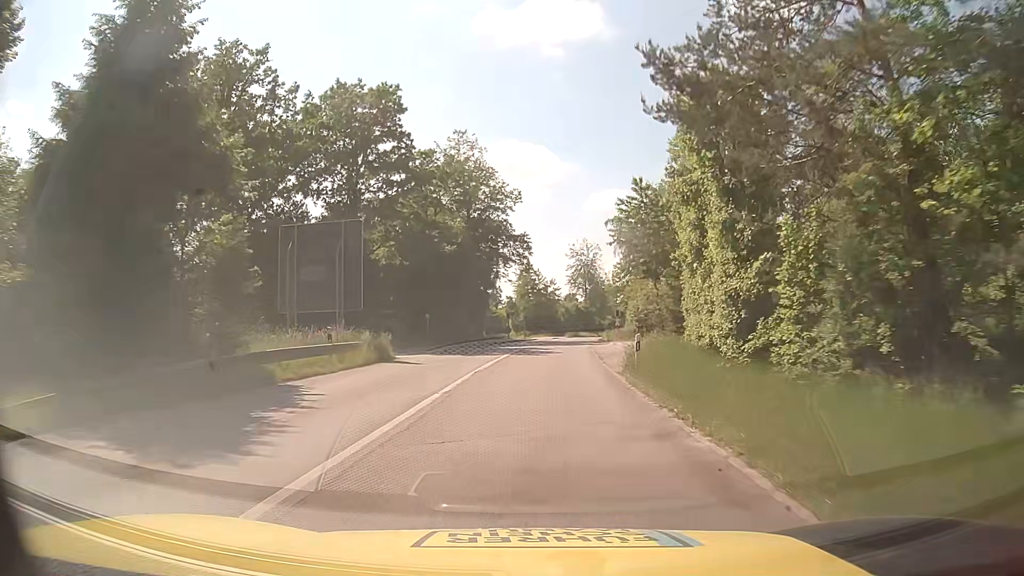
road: tertiary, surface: asphalt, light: Day
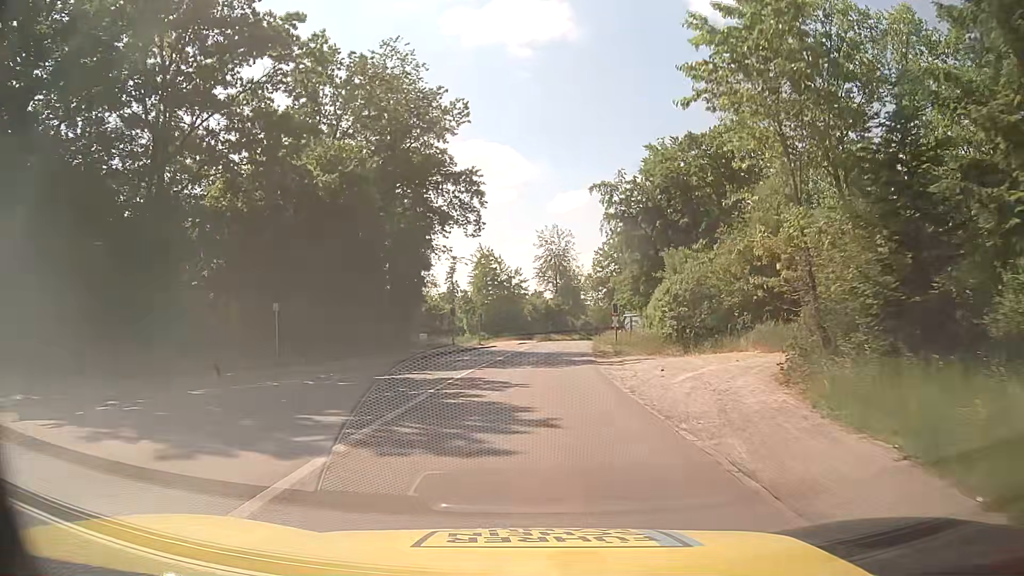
(+0.9, +22.7) m; +4°
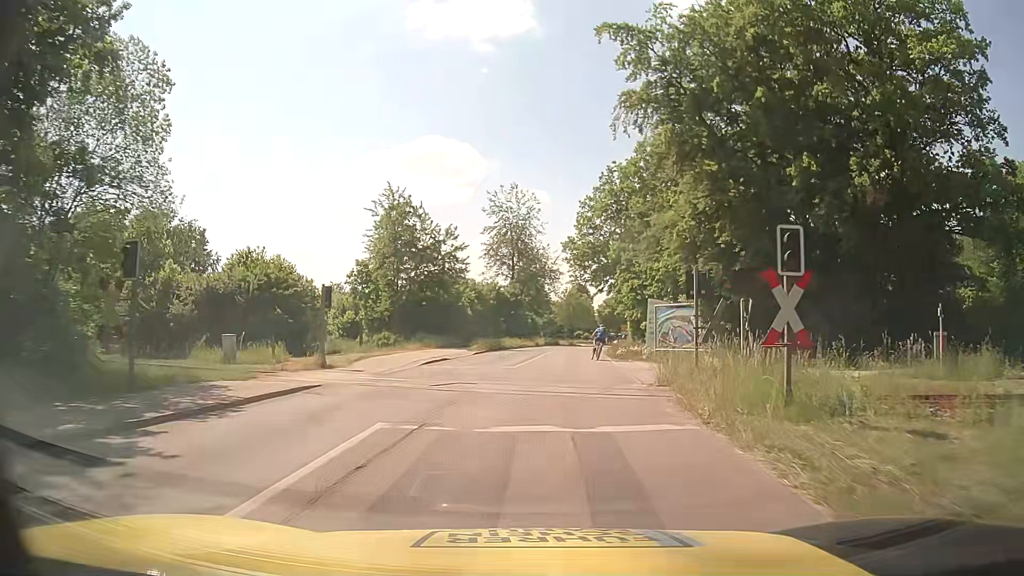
(+1.2, +36.4) m; +3°
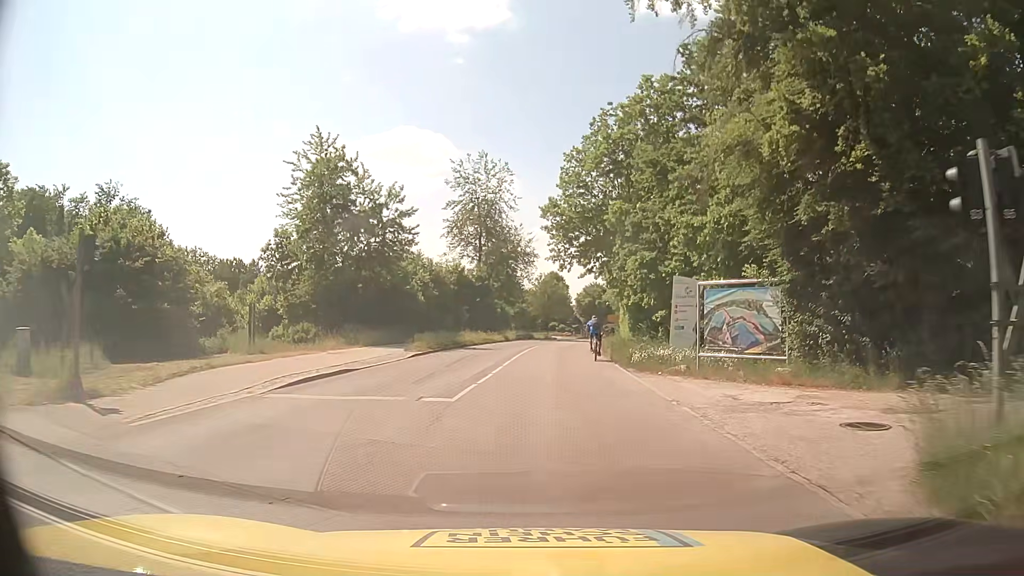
(+0.4, +13.0) m; +3°
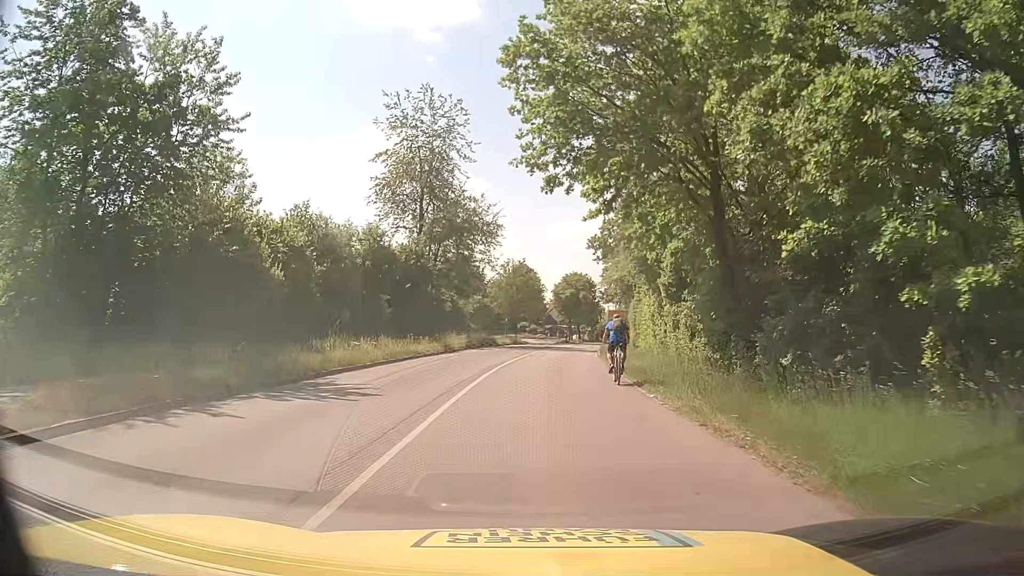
(+0.7, +23.3) m; +3°
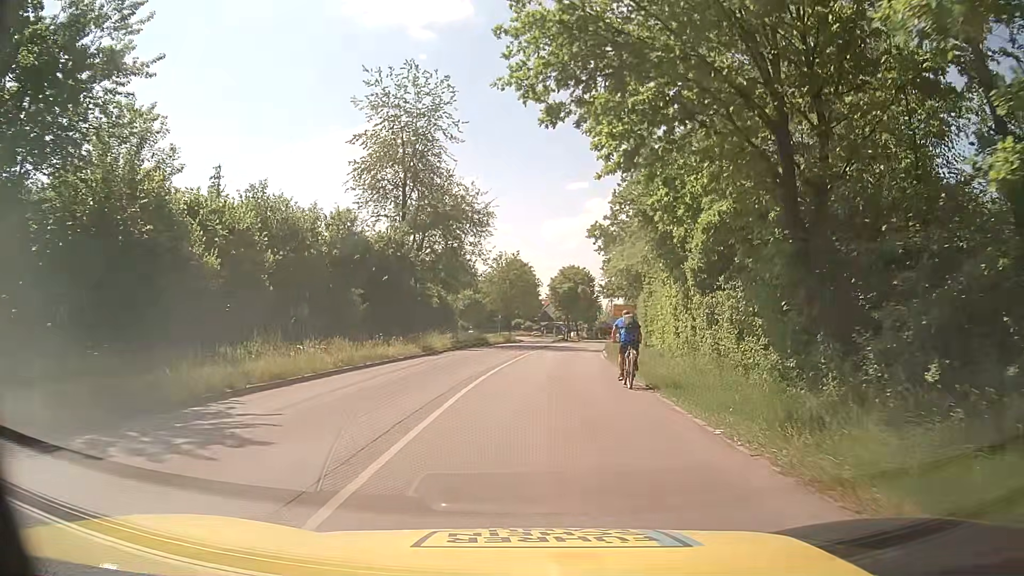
(0.0, +5.3) m; 0°
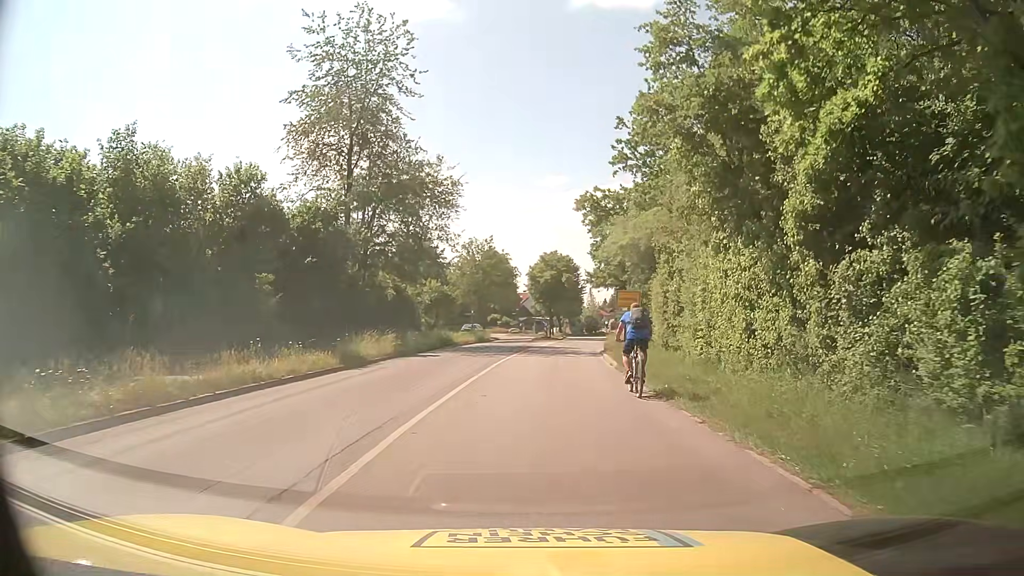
(+0.1, +9.8) m; +2°
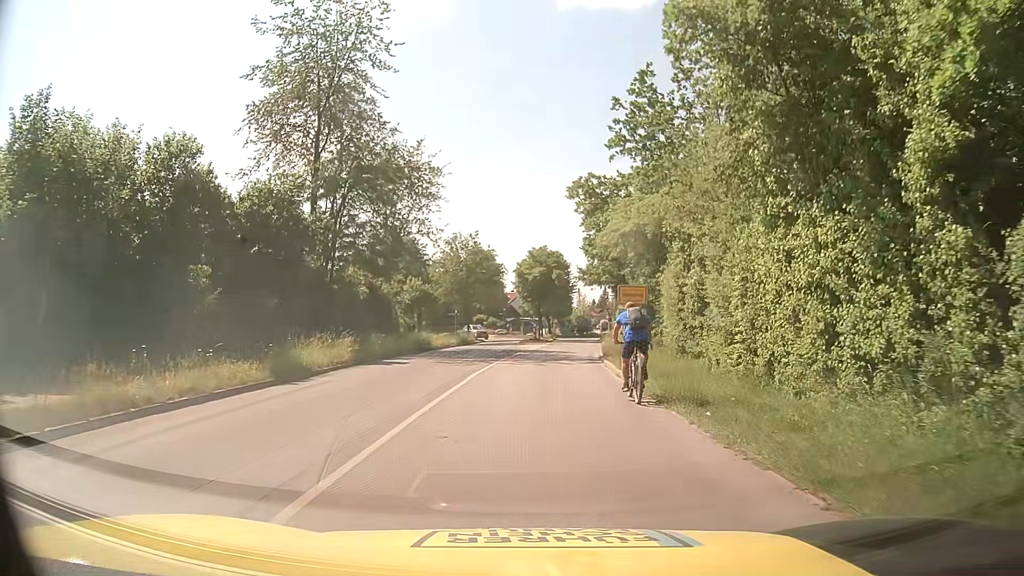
(0.0, +4.5) m; +2°
